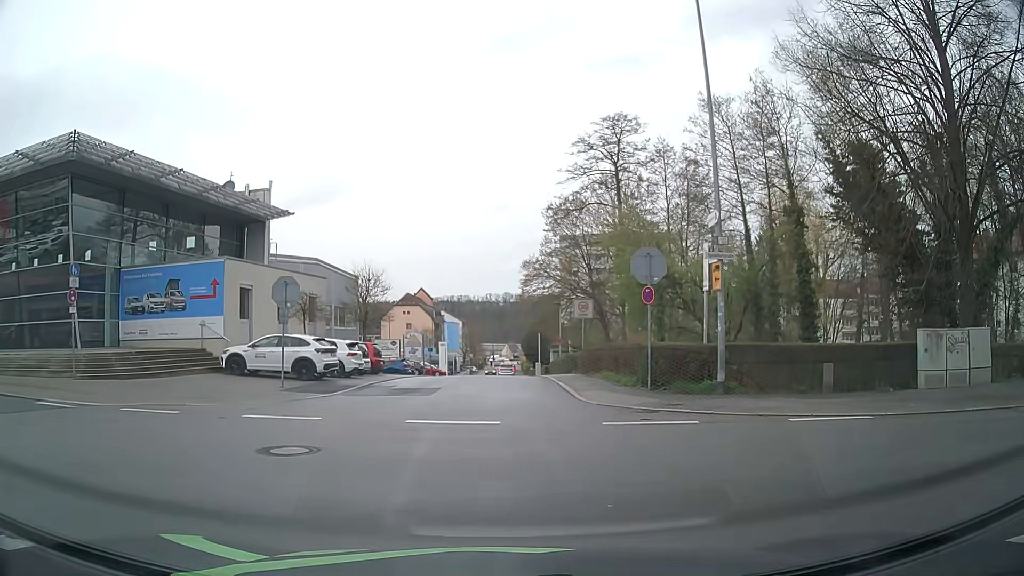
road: residential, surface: asphalt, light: Day
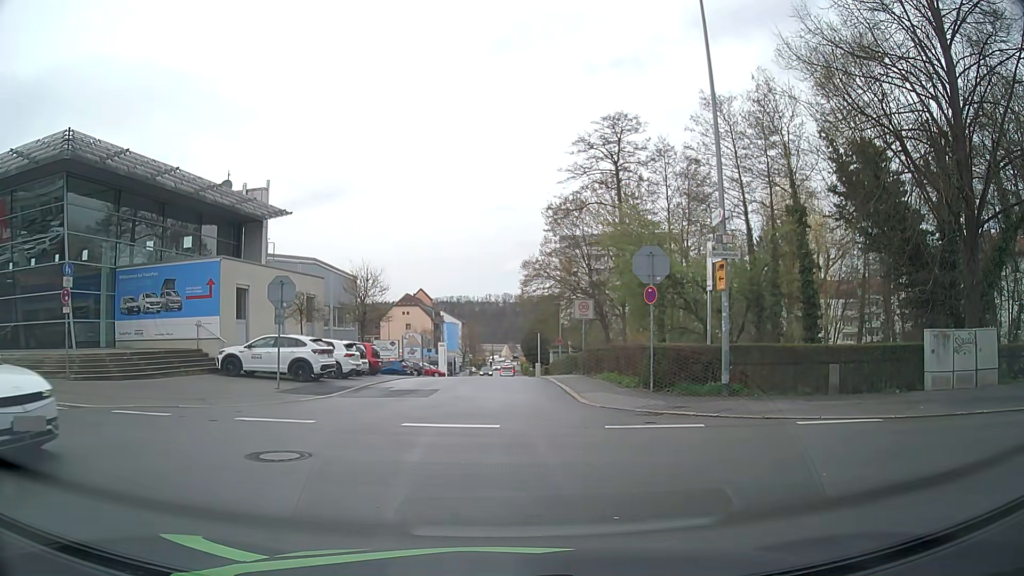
(0.0, +0.4) m; 0°
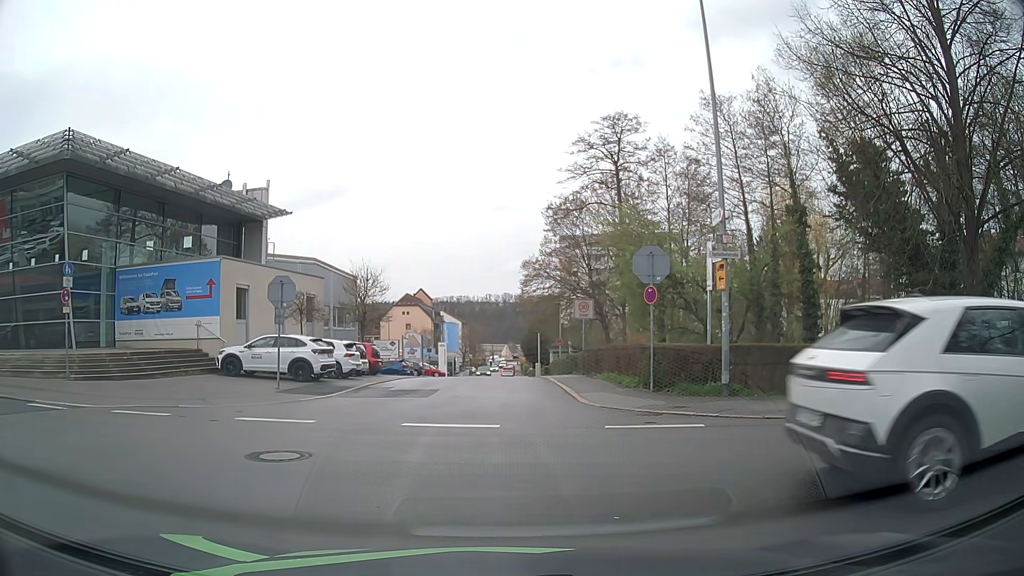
(0.0, 0.0) m; 0°
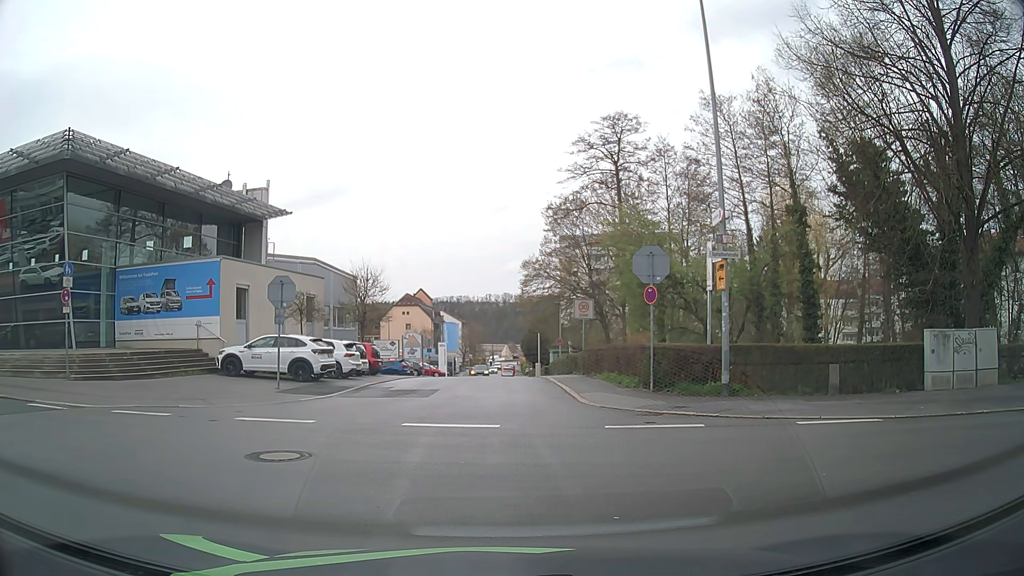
(0.0, 0.0) m; 0°
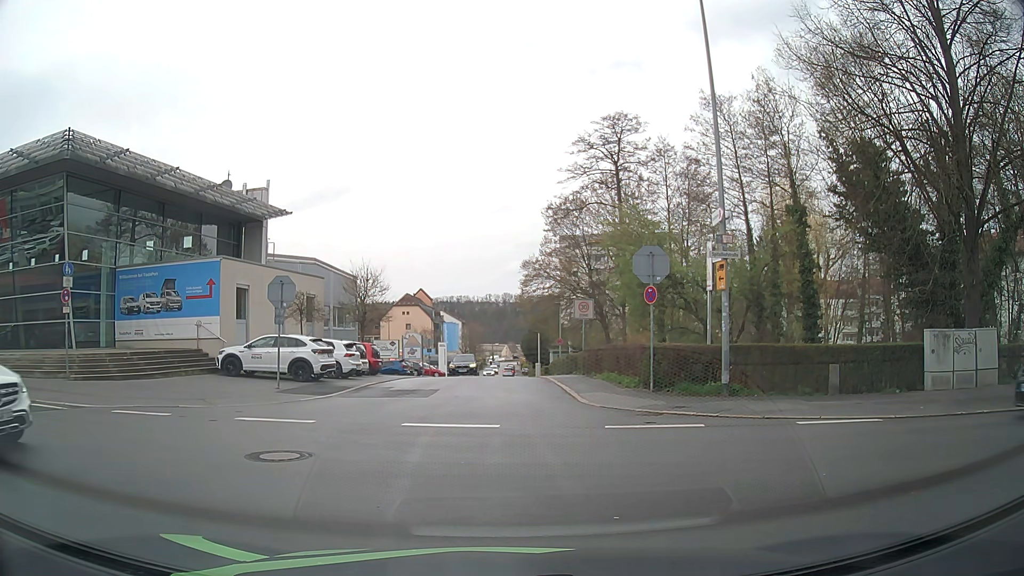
(0.0, 0.0) m; 0°
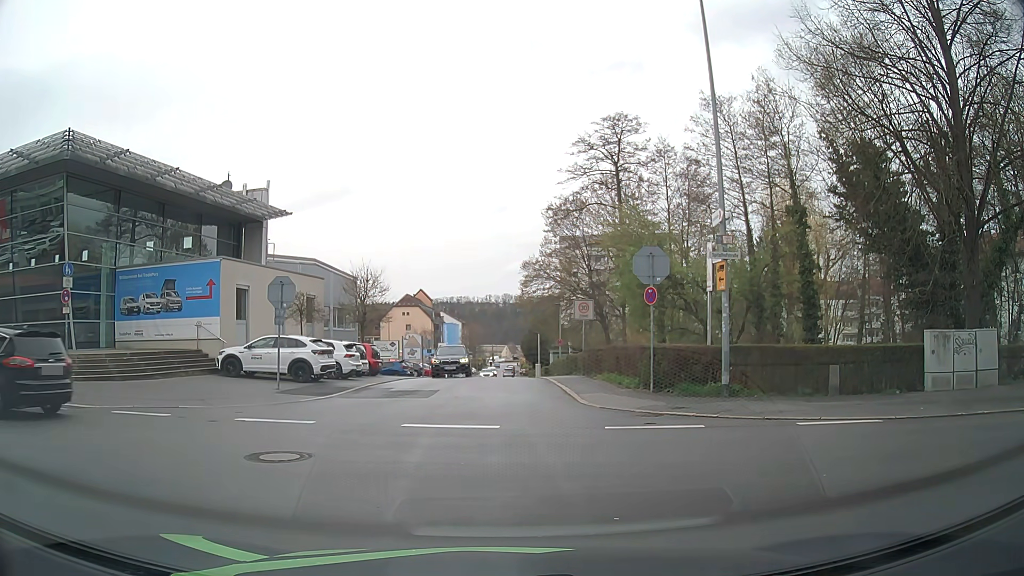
(0.0, 0.0) m; 0°
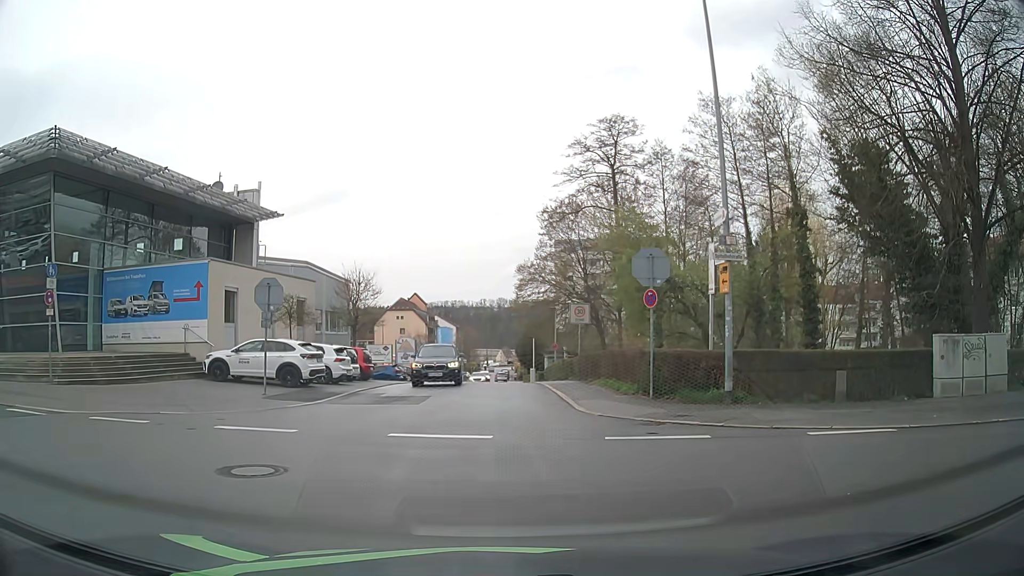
(0.0, +0.6) m; 0°
